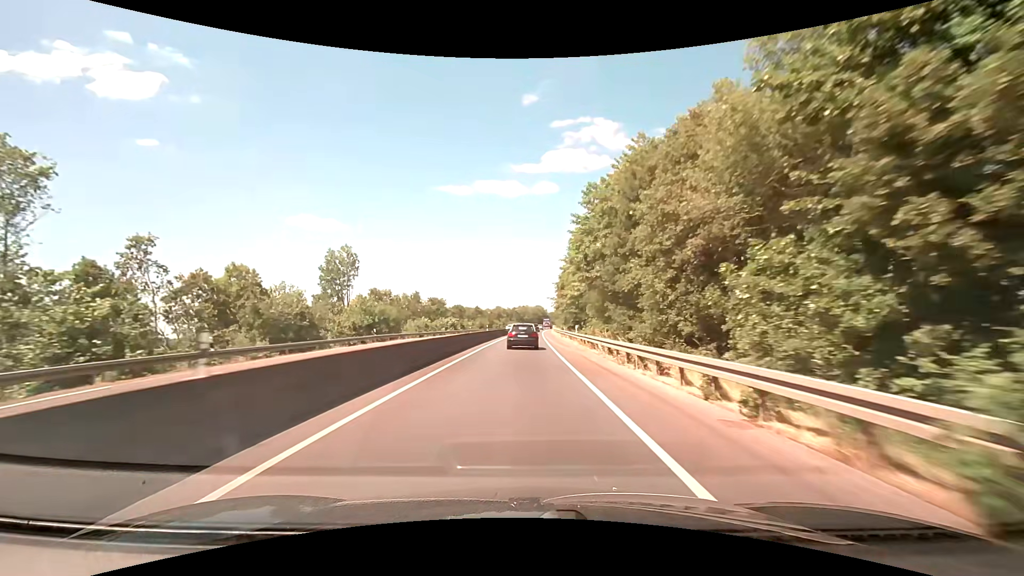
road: trunk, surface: asphalt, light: Day
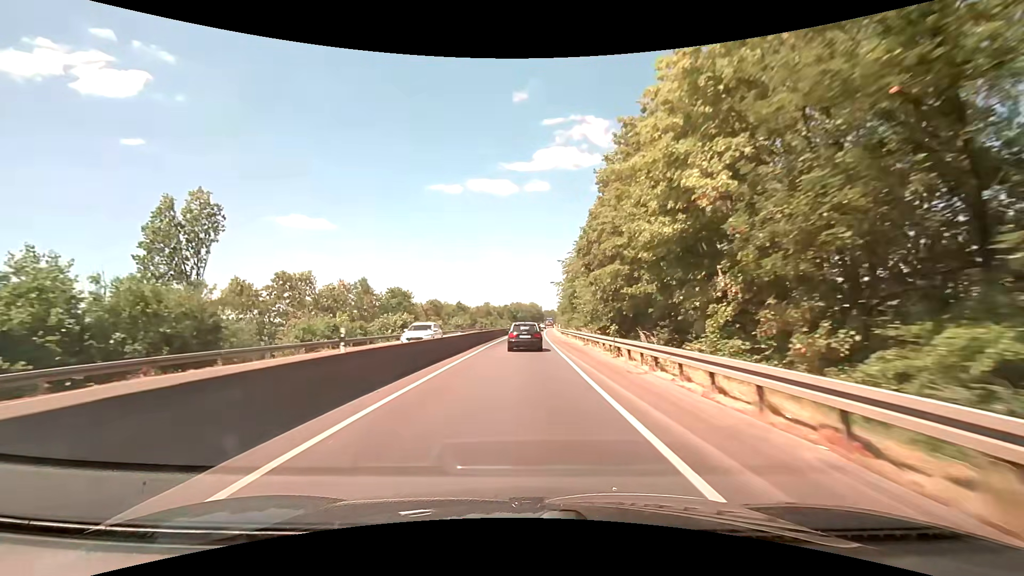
(+0.2, +33.6) m; +1°
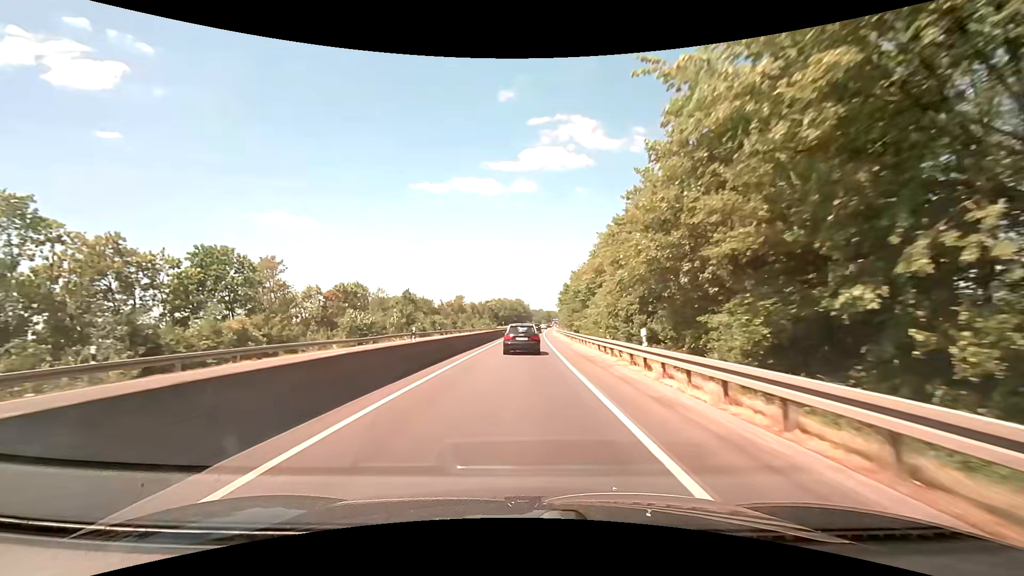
(+1.0, +53.9) m; +1°
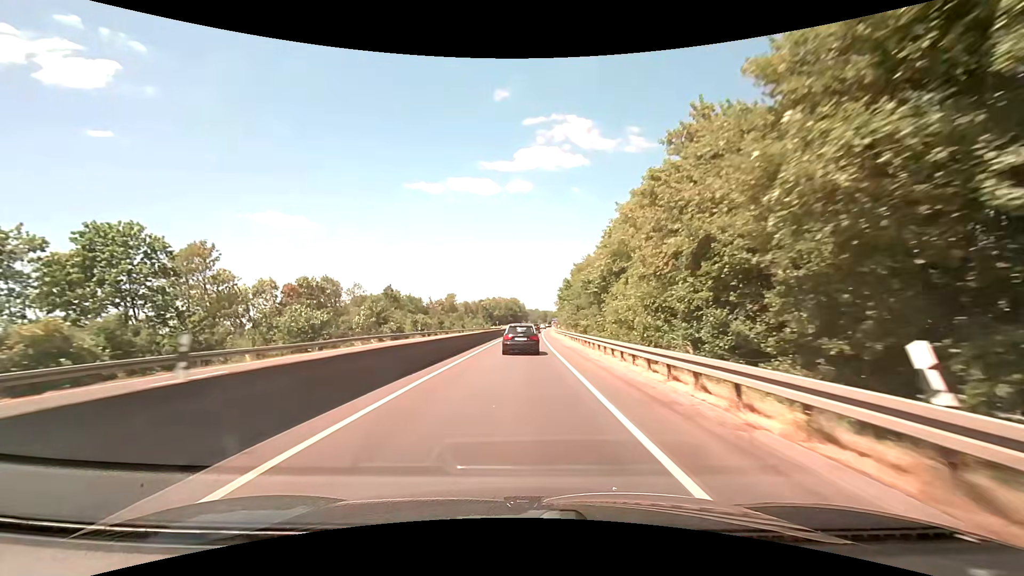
(+0.1, +10.7) m; +1°
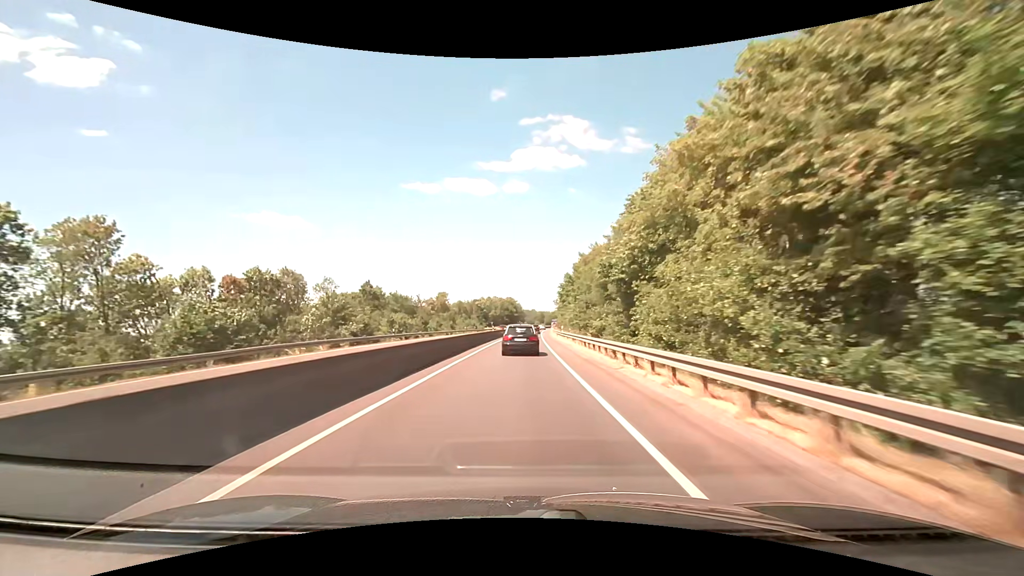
(0.0, +10.7) m; 0°
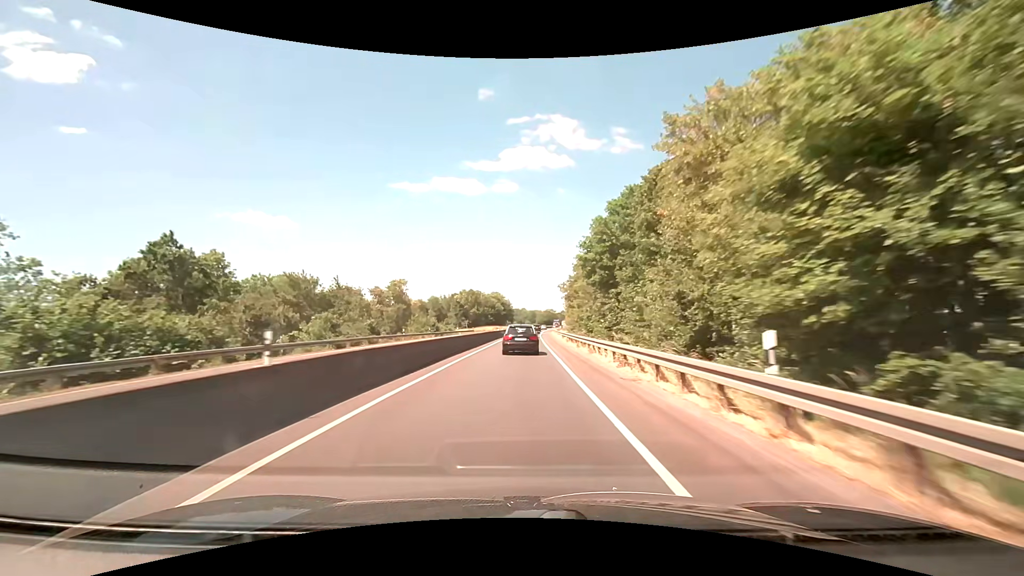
(+0.5, +43.7) m; +1°
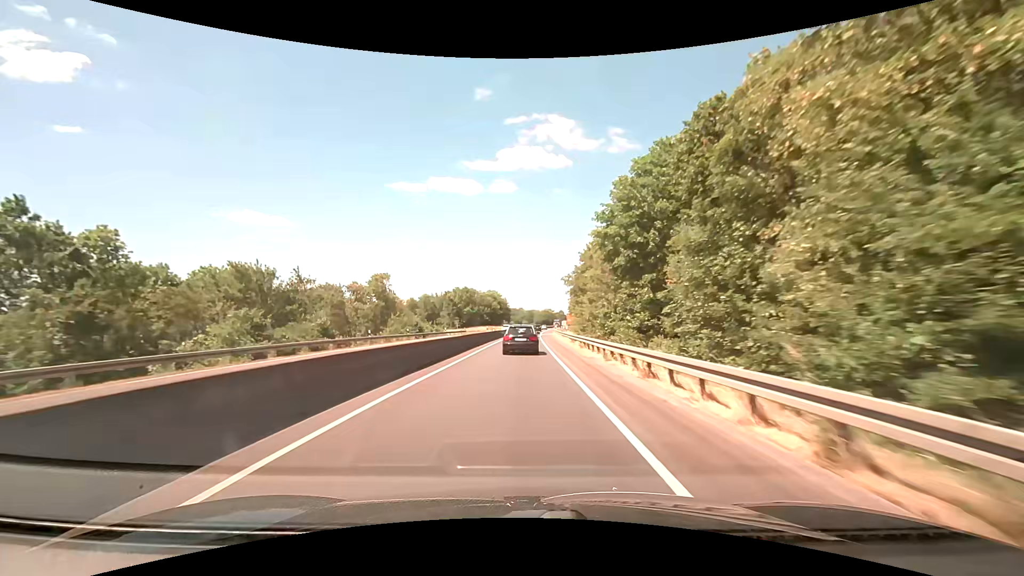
(0.0, +11.3) m; 0°
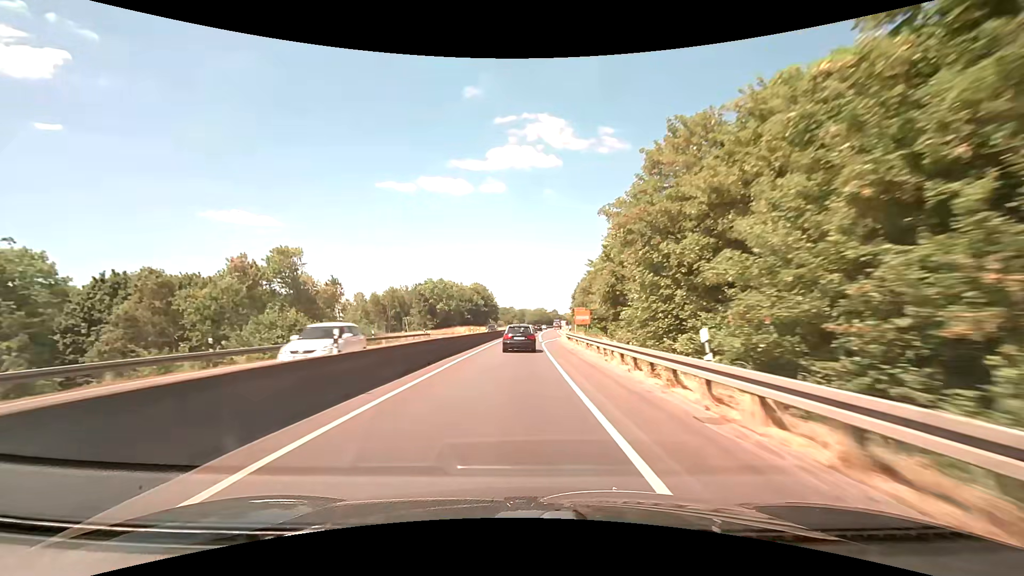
(+0.1, +34.4) m; +1°
(0, +10) (0, +20) (0, +30) (+1, +40) (+1, +50) (+2, +60) (+3, +70) (+4, +80) (+4, +90) (+5, +100) m
